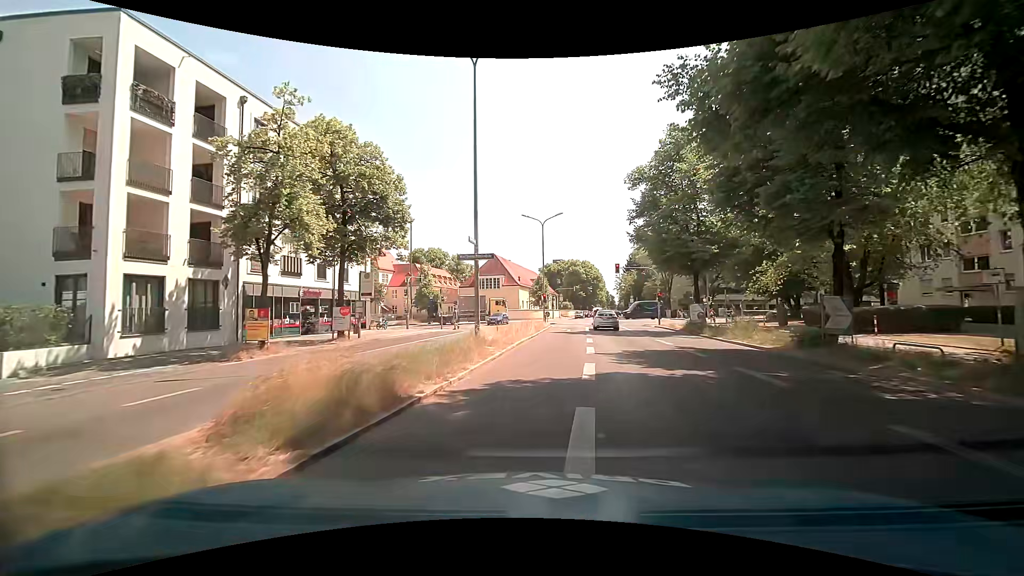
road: secondary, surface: asphalt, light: Day
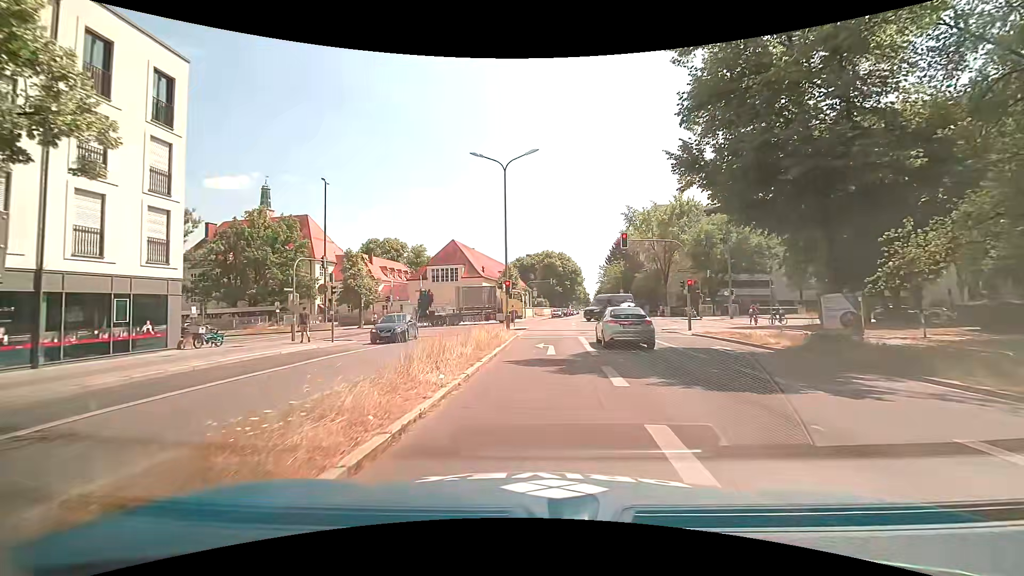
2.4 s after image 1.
(+1.0, +18.8) m; +4°
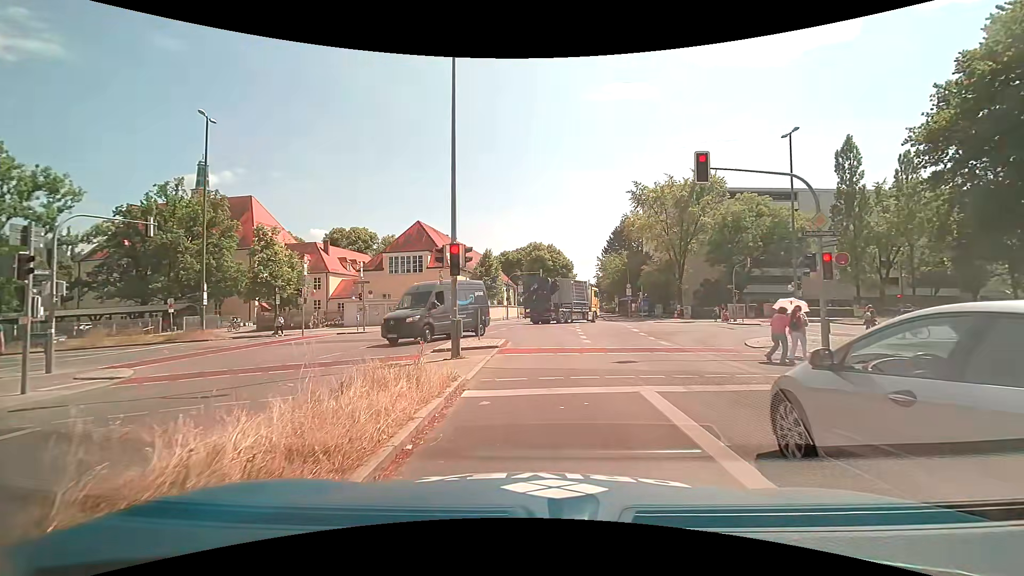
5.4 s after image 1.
(0.0, +15.7) m; +2°
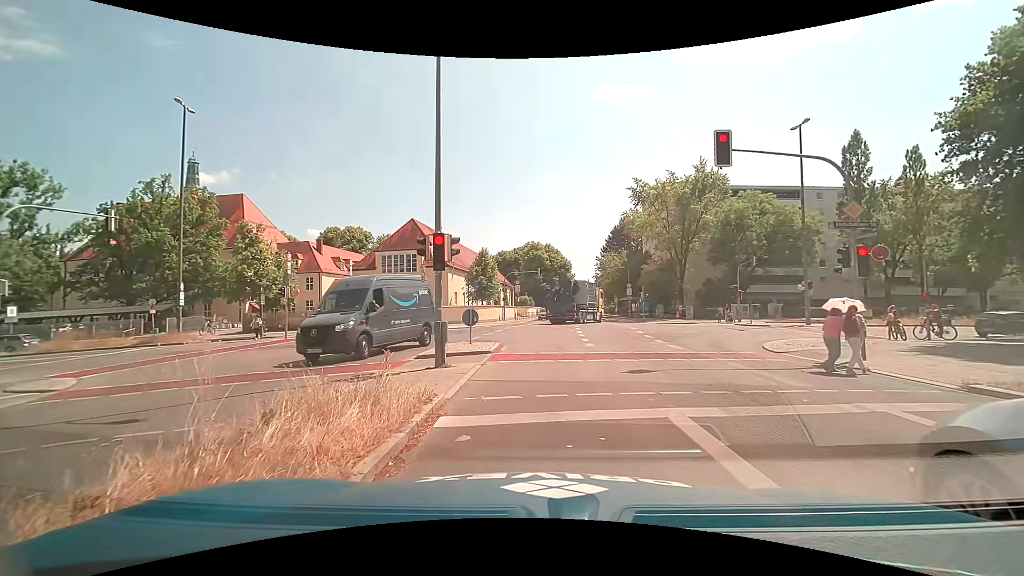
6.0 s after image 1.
(0.0, +1.7) m; -1°
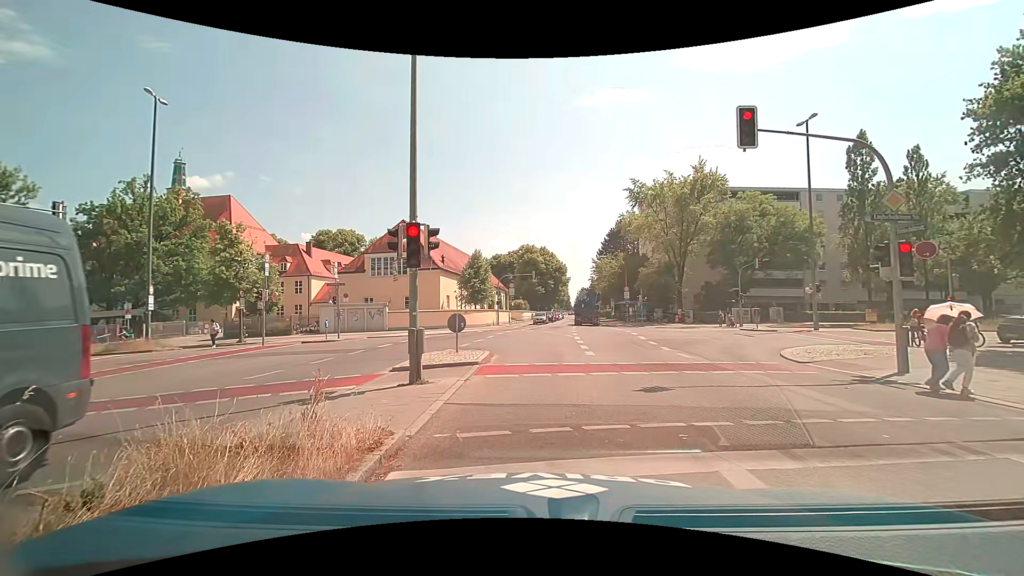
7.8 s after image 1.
(0.0, +1.8) m; -2°
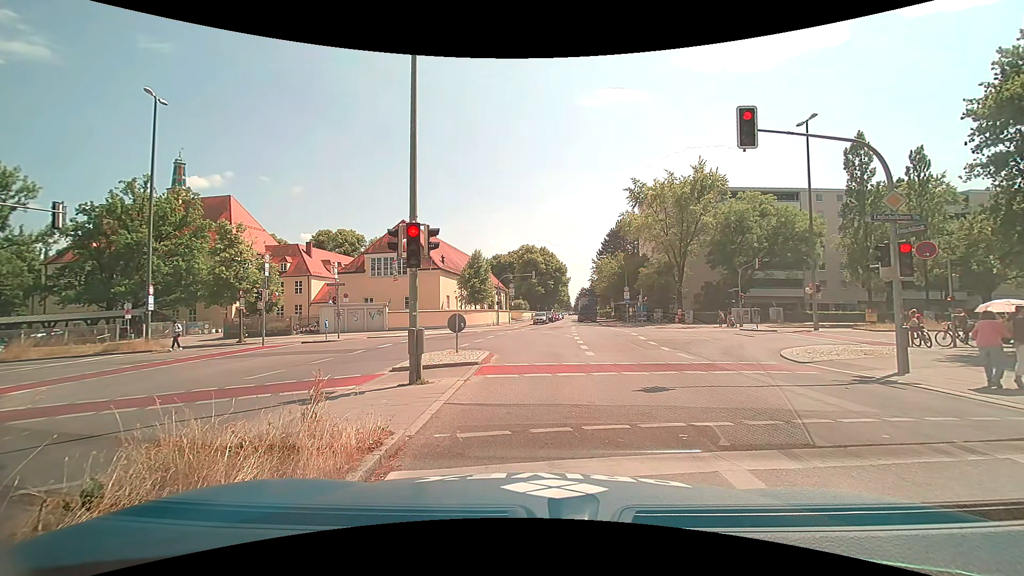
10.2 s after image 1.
(0.0, +0.1) m; 0°
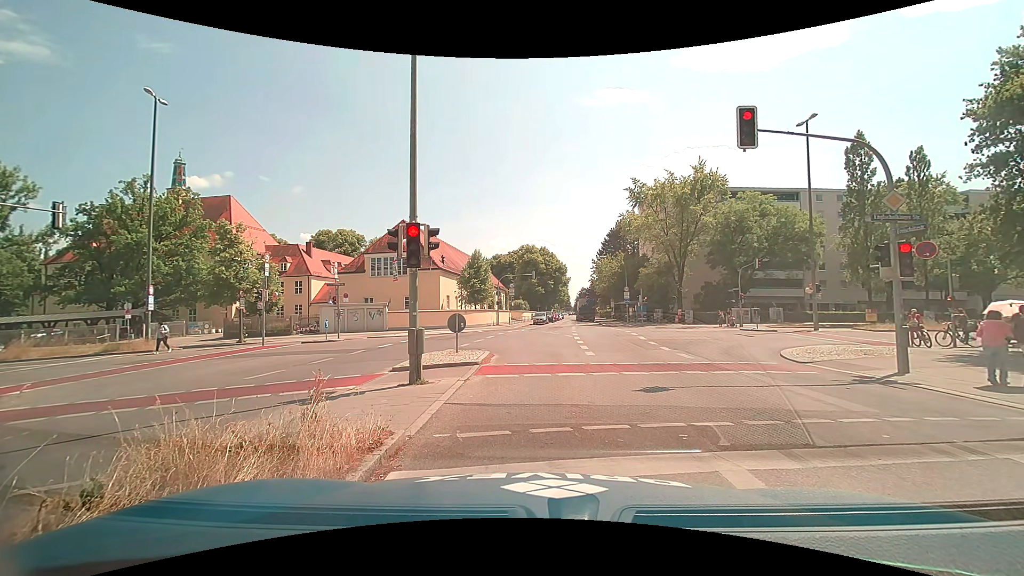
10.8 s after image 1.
(0.0, 0.0) m; 0°
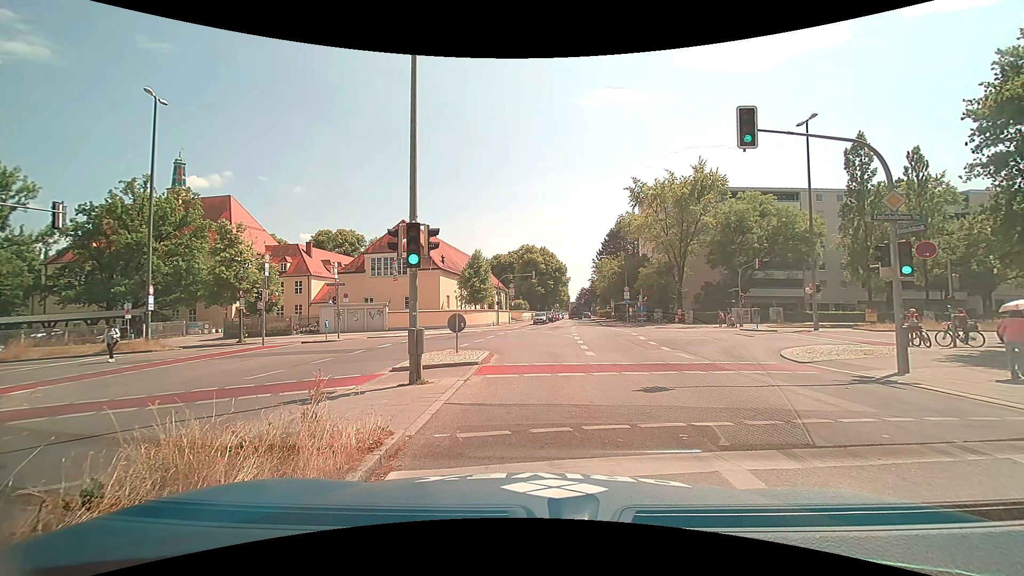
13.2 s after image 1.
(0.0, 0.0) m; 0°
